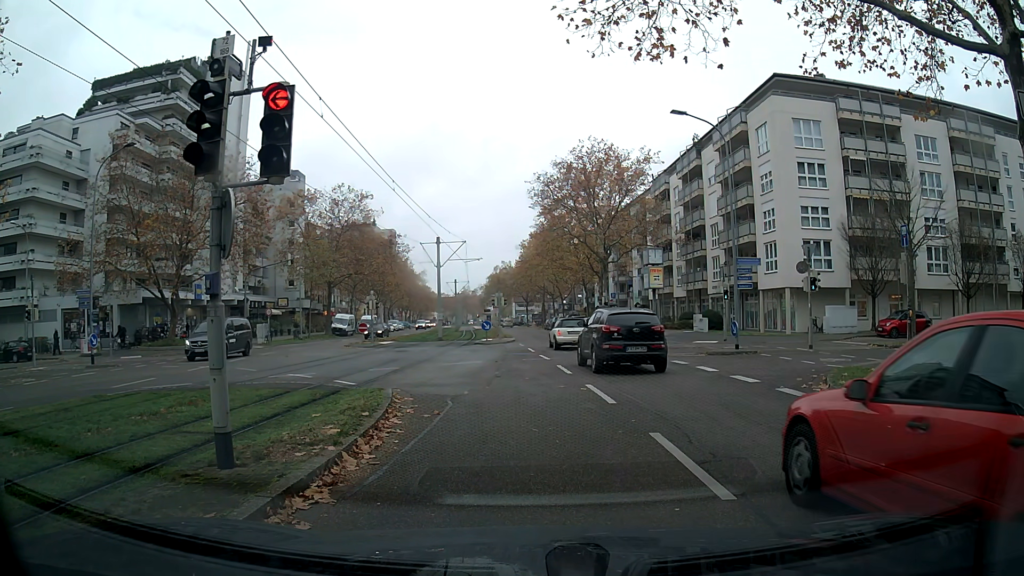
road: tertiary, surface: asphalt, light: Day
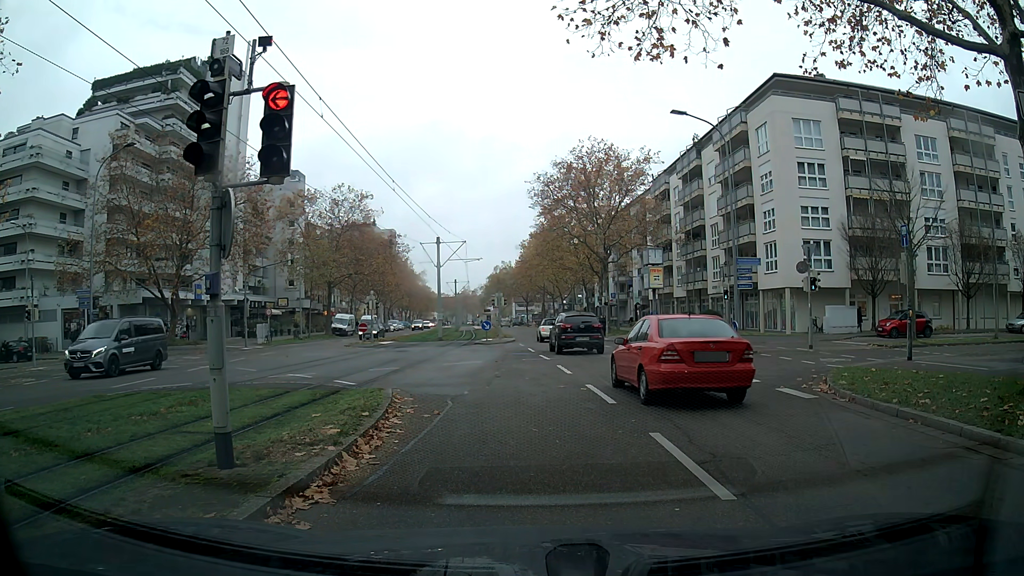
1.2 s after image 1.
(0.0, 0.0) m; 0°
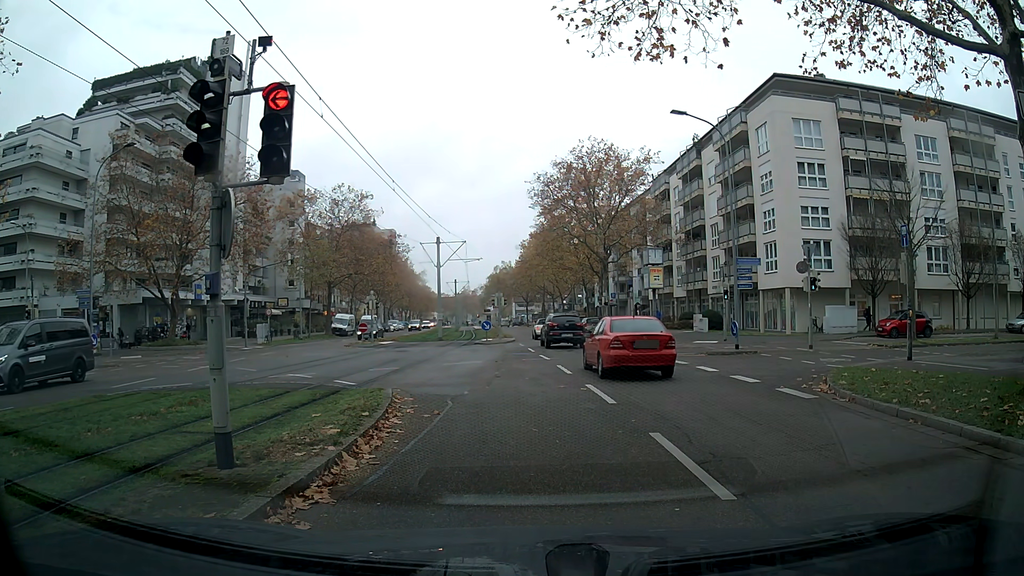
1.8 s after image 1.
(0.0, 0.0) m; 0°
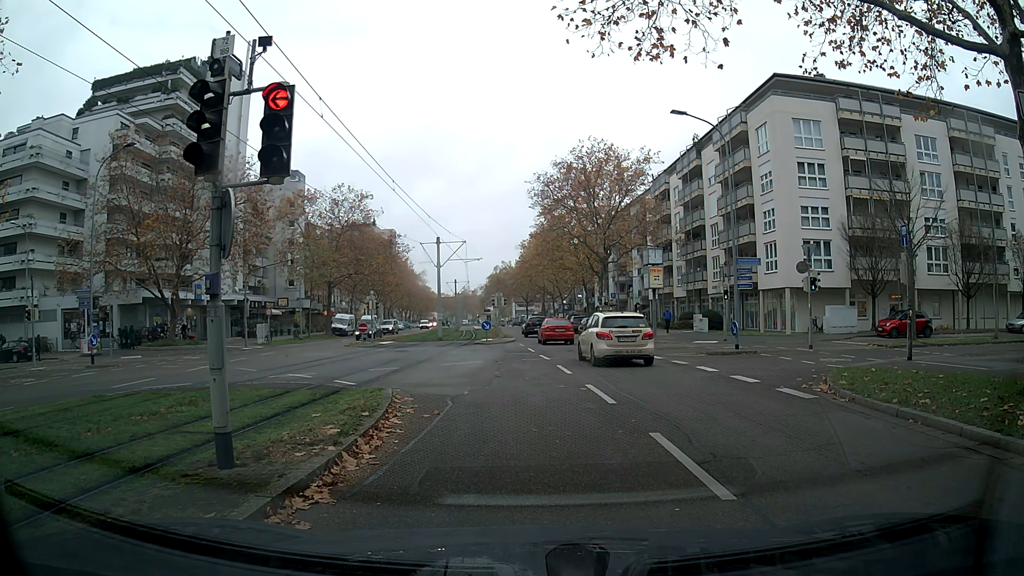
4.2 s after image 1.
(0.0, 0.0) m; 0°
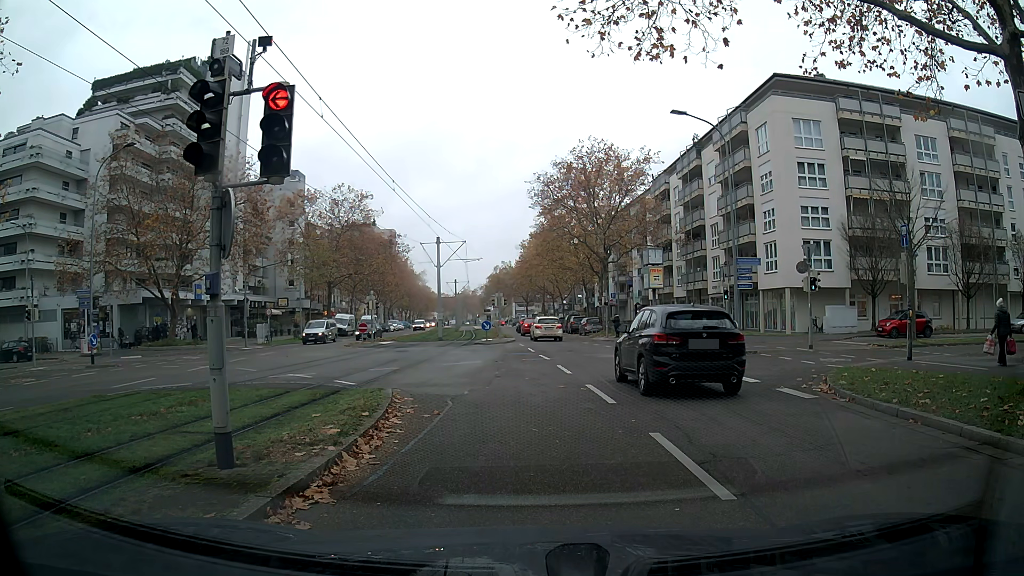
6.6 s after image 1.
(0.0, 0.0) m; 0°
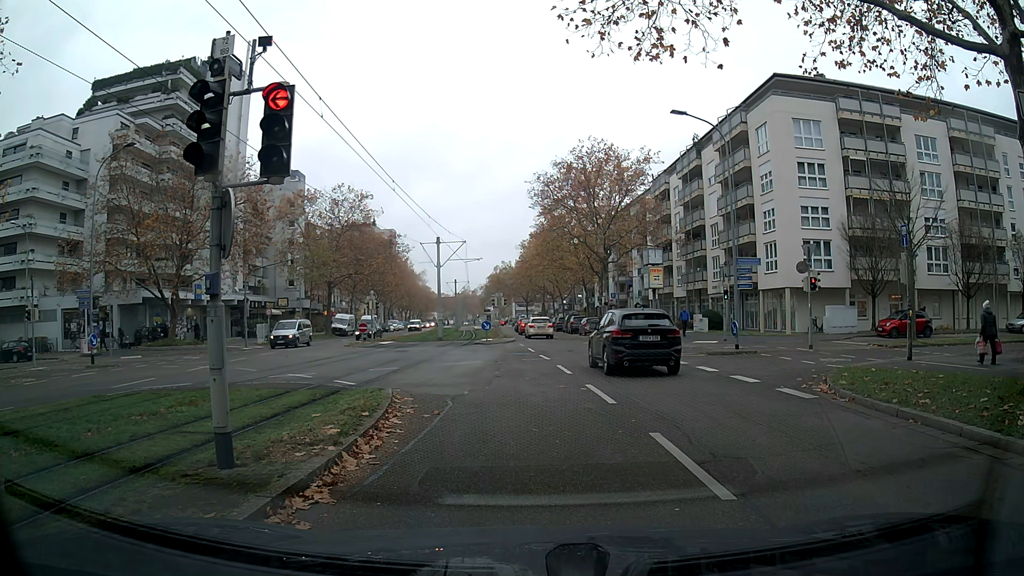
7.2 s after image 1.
(0.0, 0.0) m; 0°
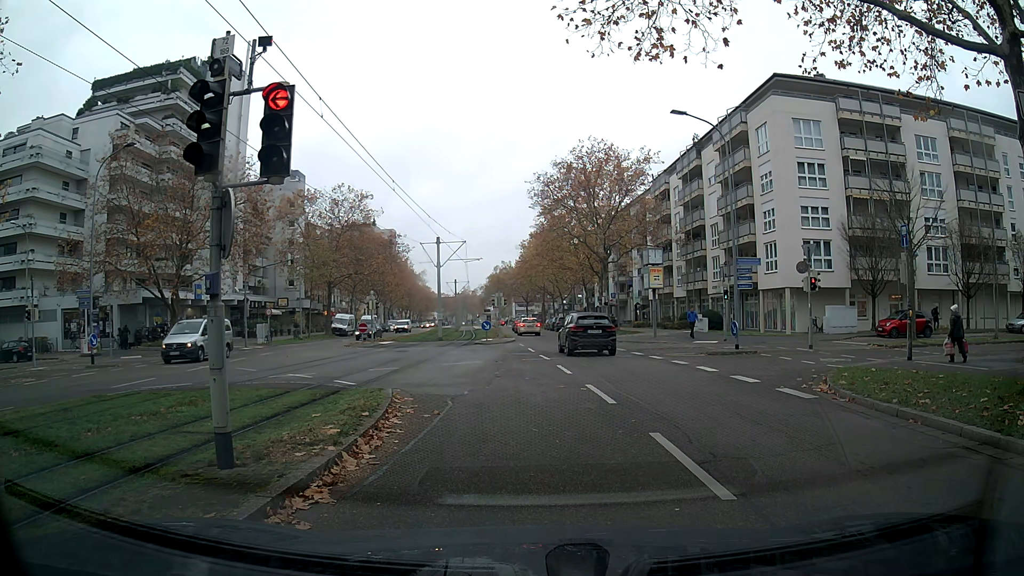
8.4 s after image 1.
(0.0, 0.0) m; 0°
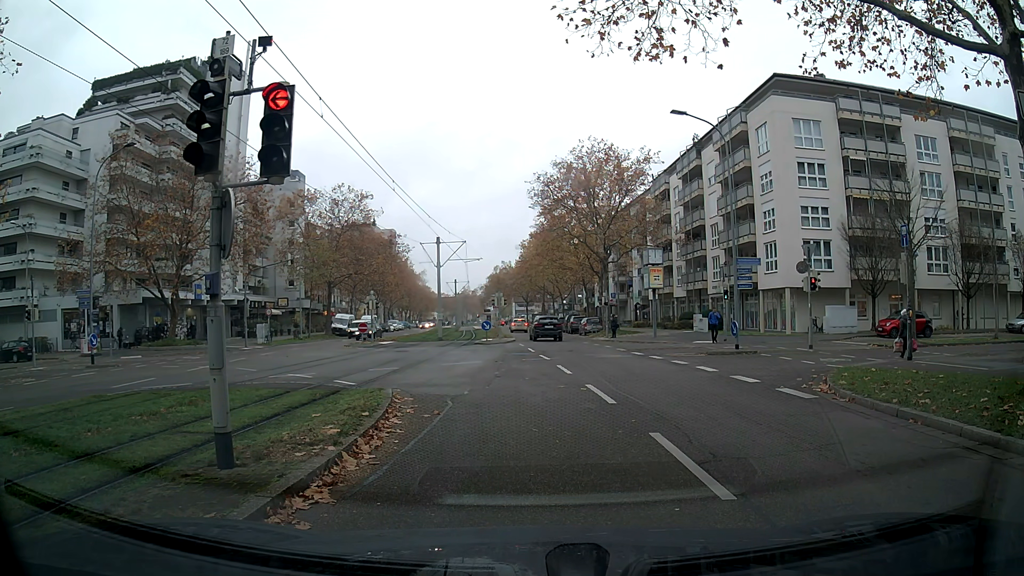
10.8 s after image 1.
(0.0, 0.0) m; 0°
